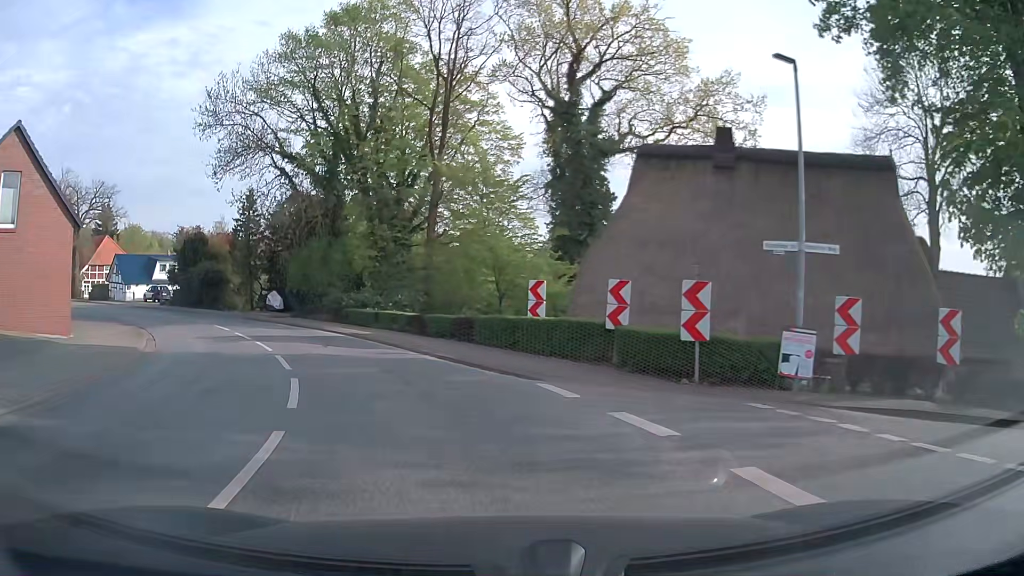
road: secondary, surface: asphalt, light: Day
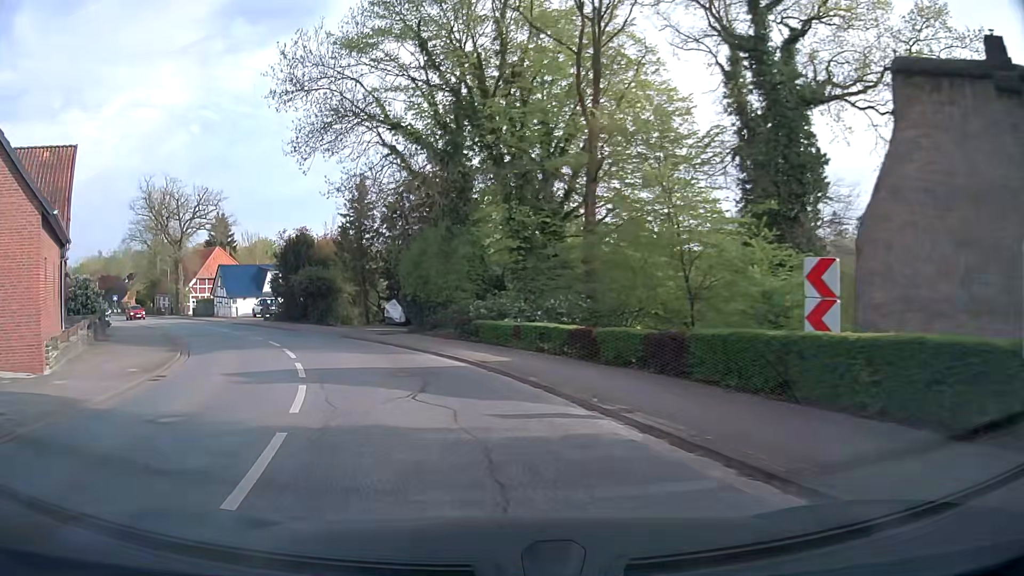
(-1.0, +8.9) m; -13°
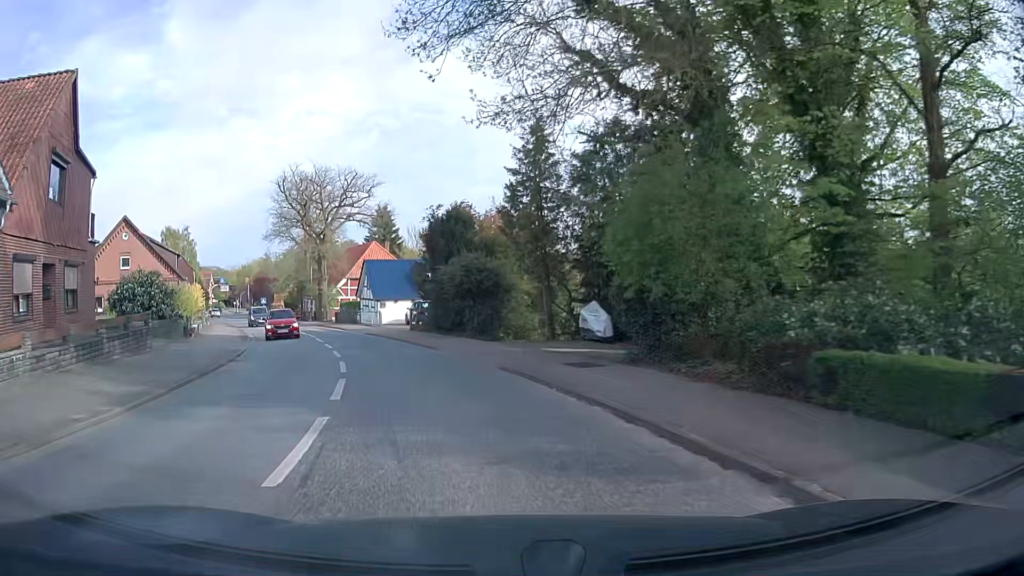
(-2.1, +12.9) m; -17°
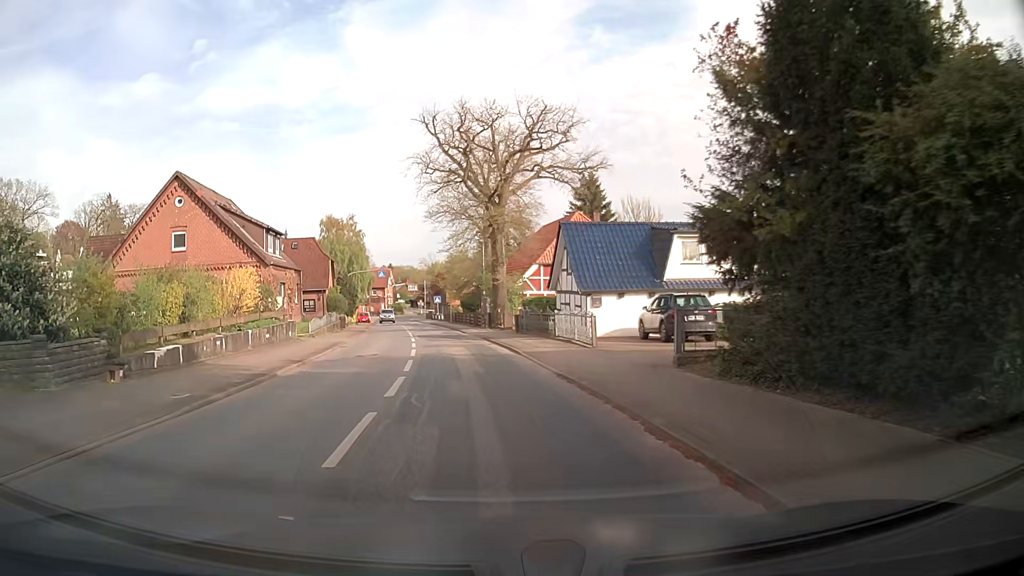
(-3.8, +22.2) m; -18°
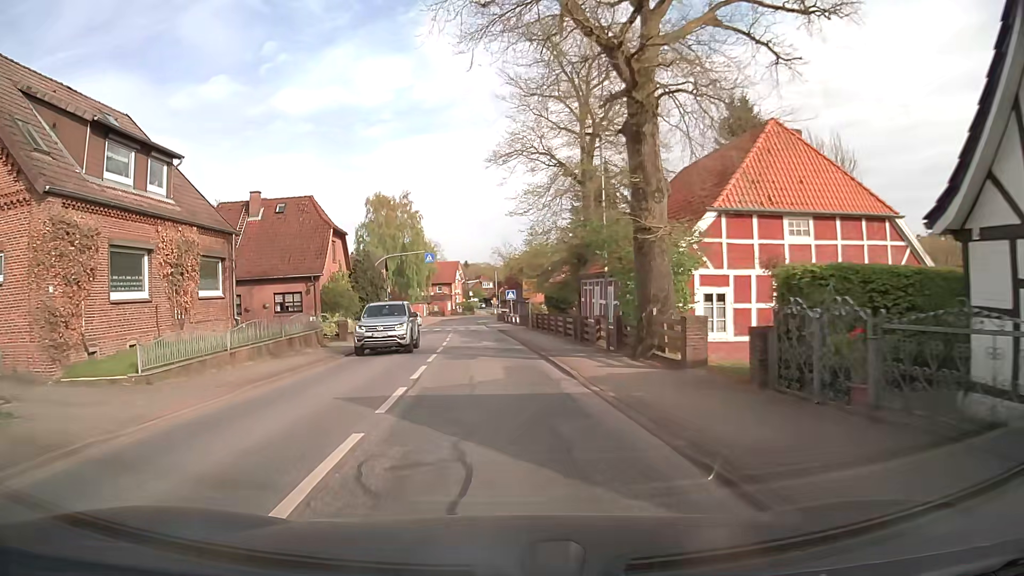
(-1.5, +25.1) m; -6°
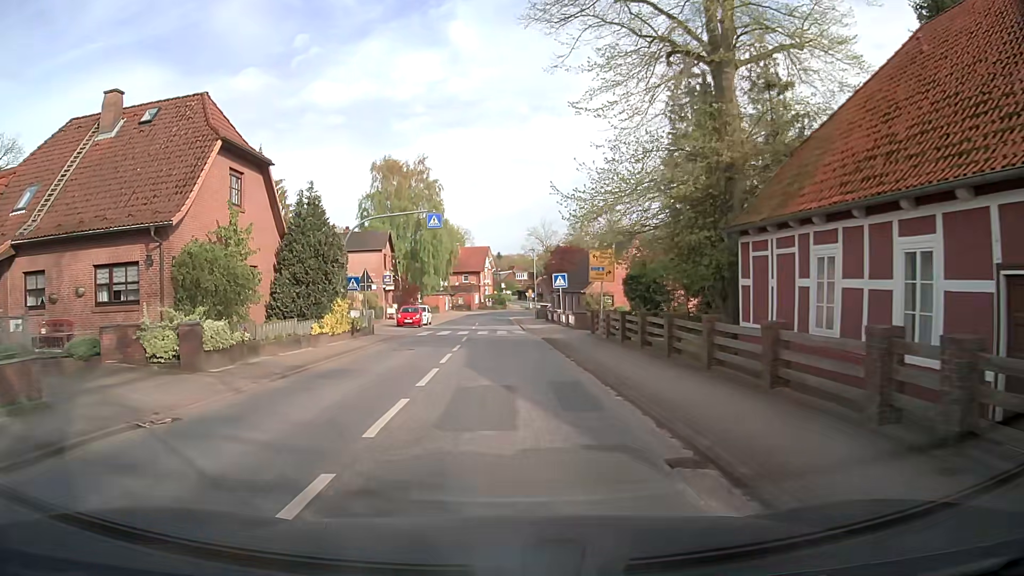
(-0.7, +20.5) m; -3°
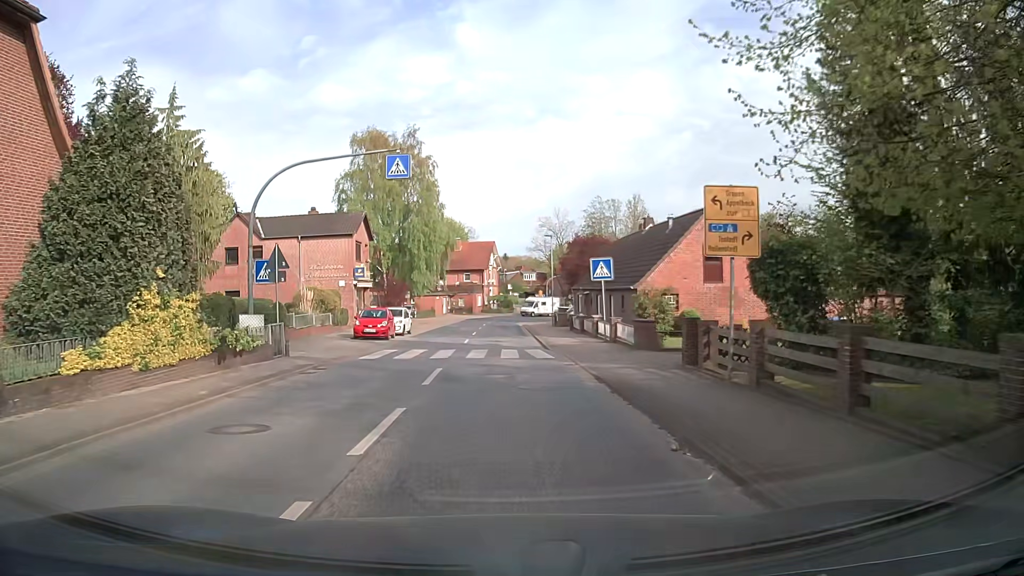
(-0.1, +14.5) m; -1°
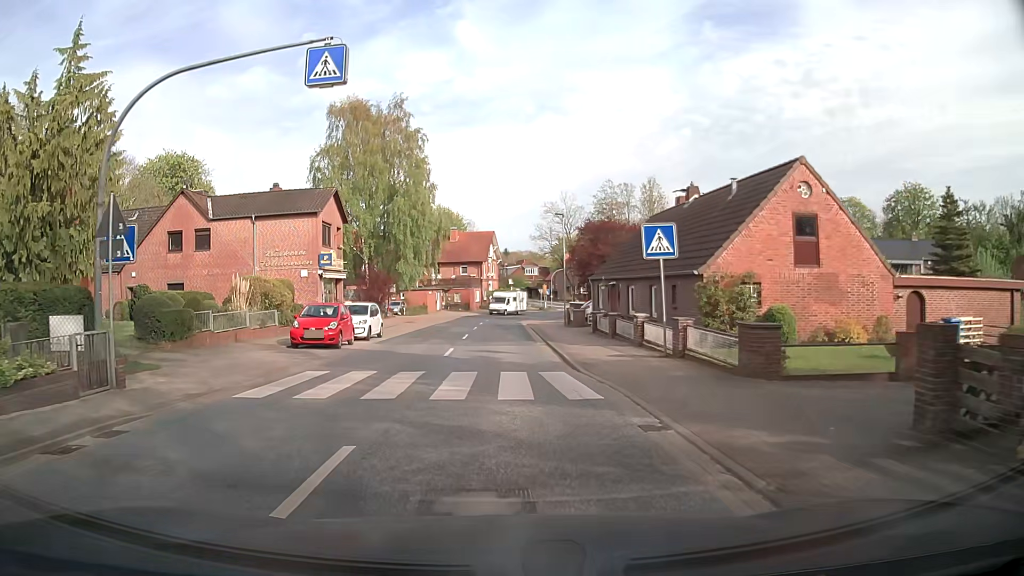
(0.0, +9.2) m; 0°
